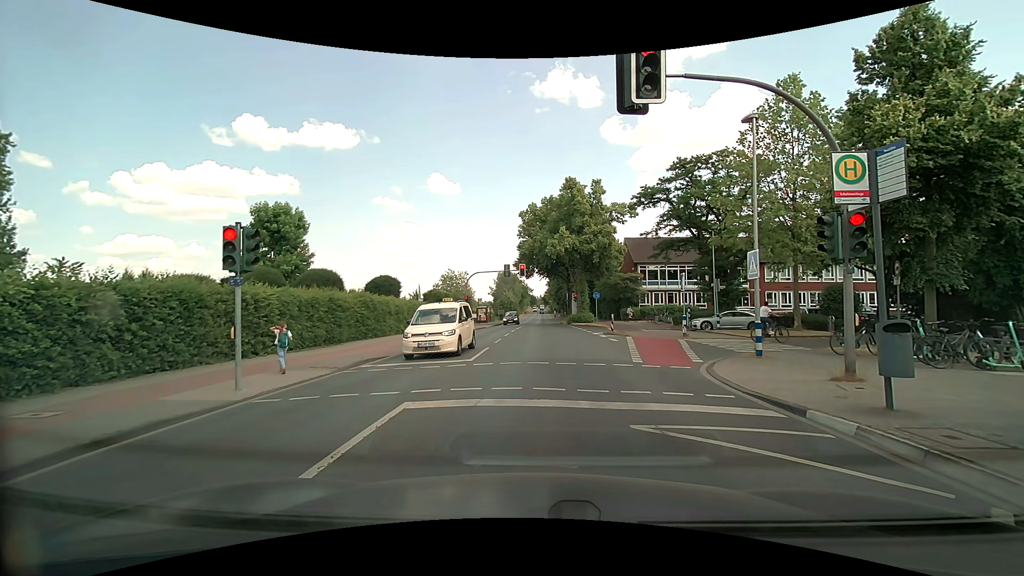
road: secondary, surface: asphalt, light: Day
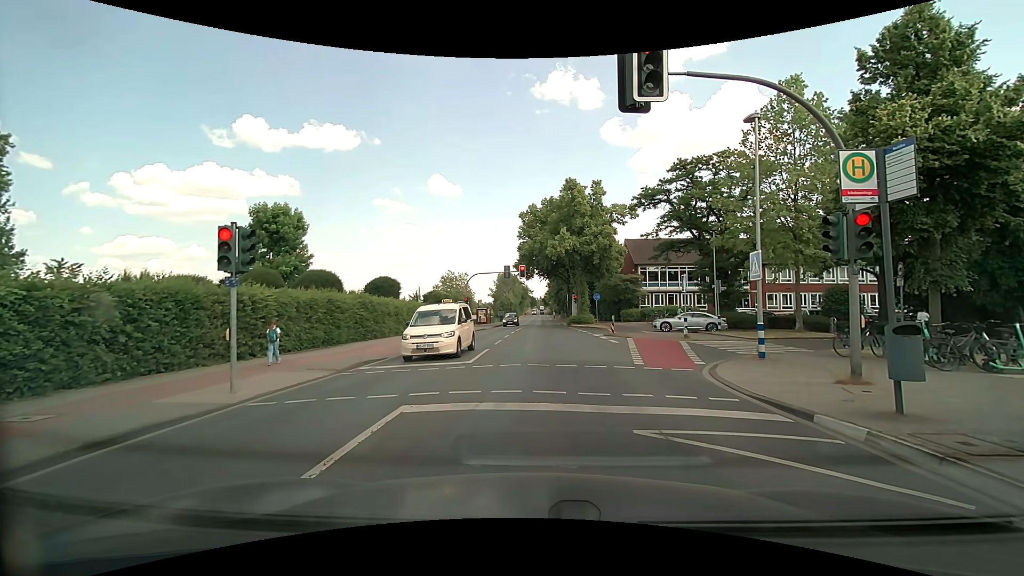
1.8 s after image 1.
(0.0, +0.1) m; 0°
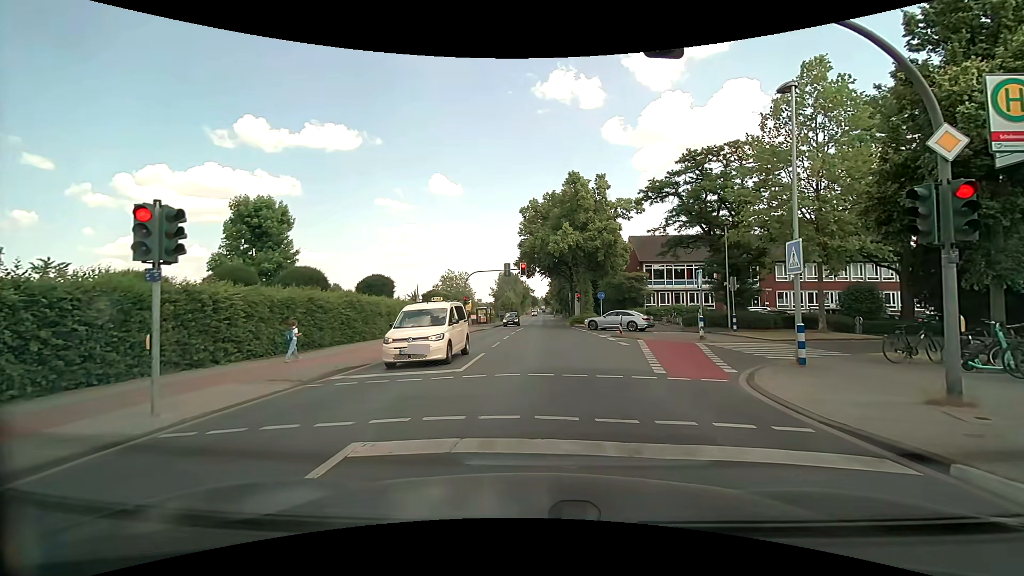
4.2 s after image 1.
(0.0, +2.1) m; 0°
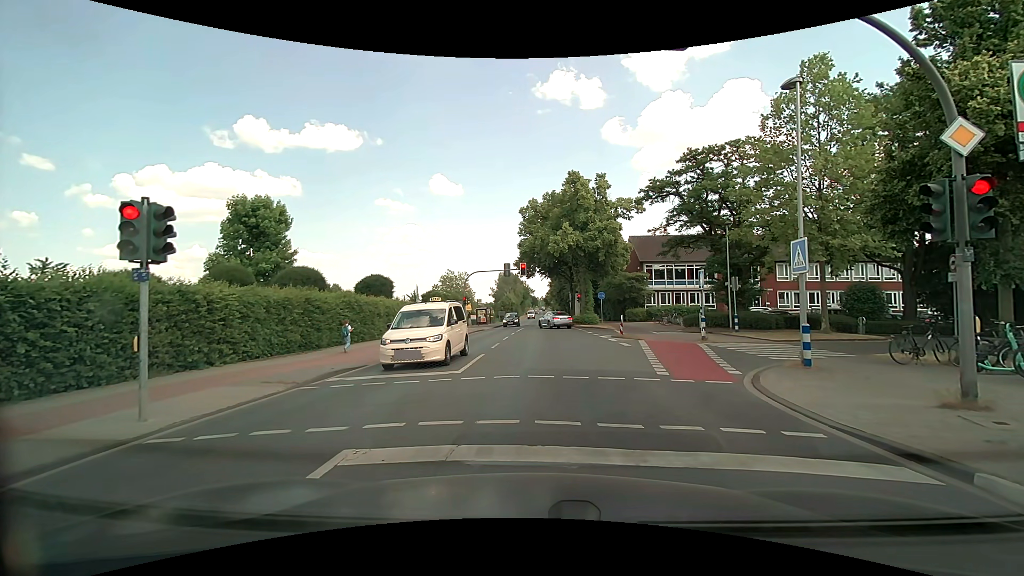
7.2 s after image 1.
(0.0, +0.3) m; 0°
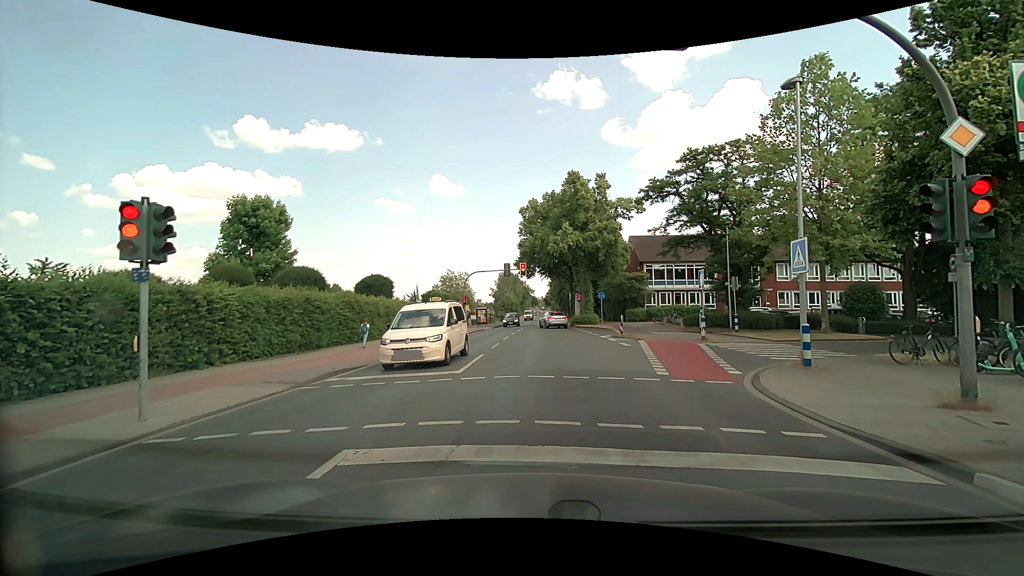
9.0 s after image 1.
(0.0, 0.0) m; 0°
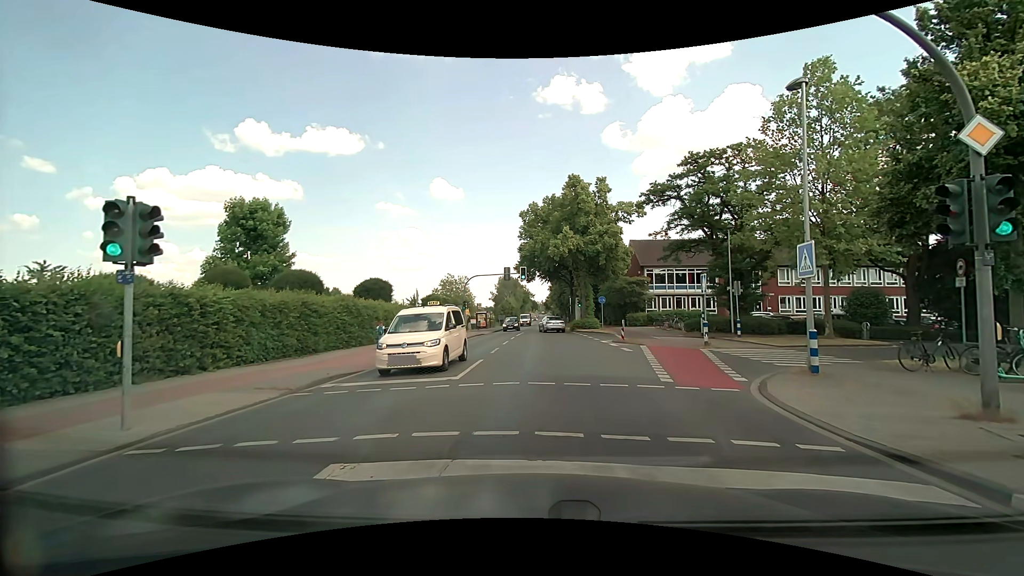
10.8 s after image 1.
(0.0, +0.3) m; 0°
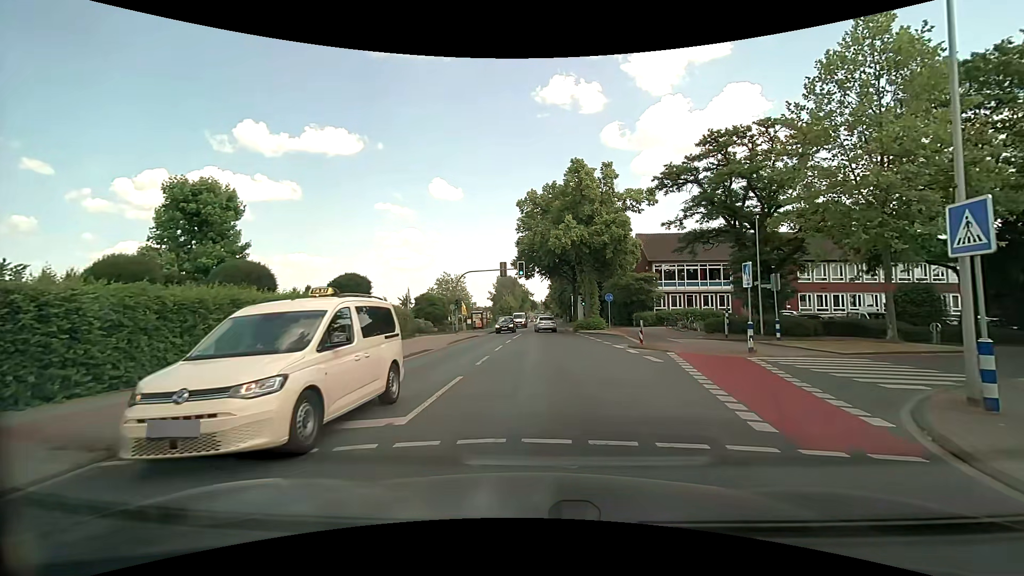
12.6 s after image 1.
(+0.1, +5.0) m; +1°
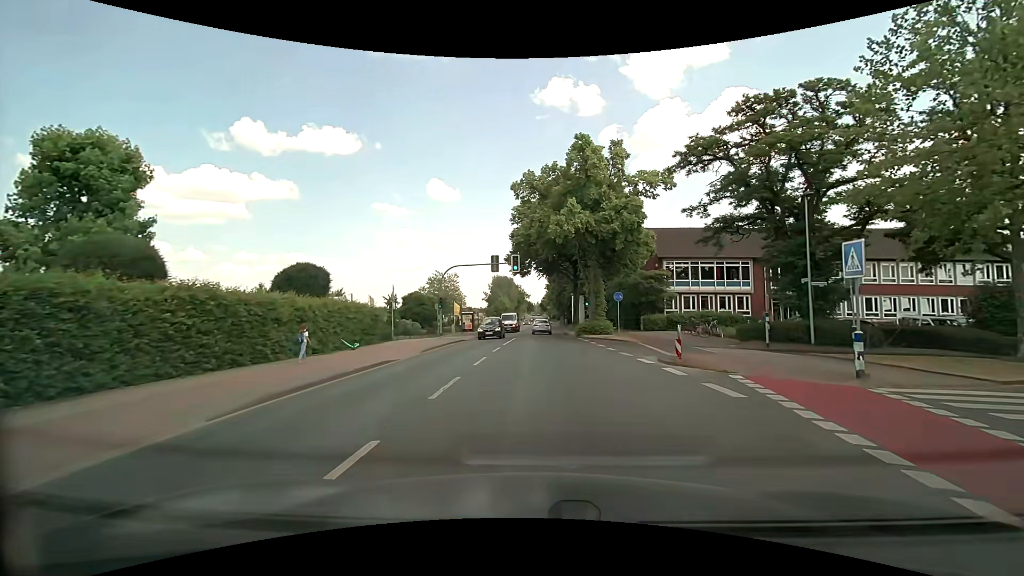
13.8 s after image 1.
(0.0, +6.3) m; 0°
(0, +10) (0, +20) (0, +30) (+1, +40) (+1, +50) (+1, +60) (+1, +70) (+1, +80) (+1, +90) (+1, +100) m
